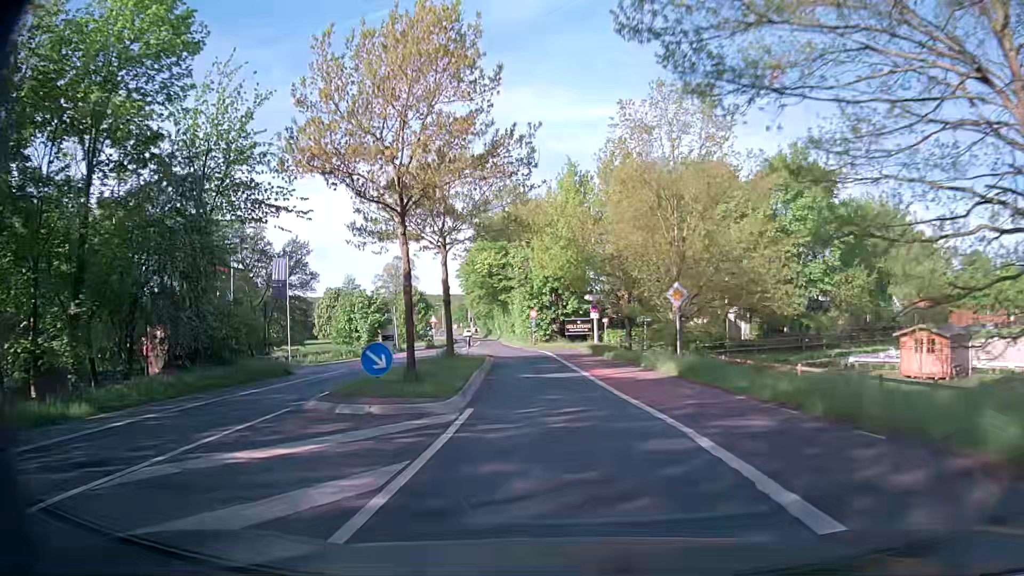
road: secondary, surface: asphalt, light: Day
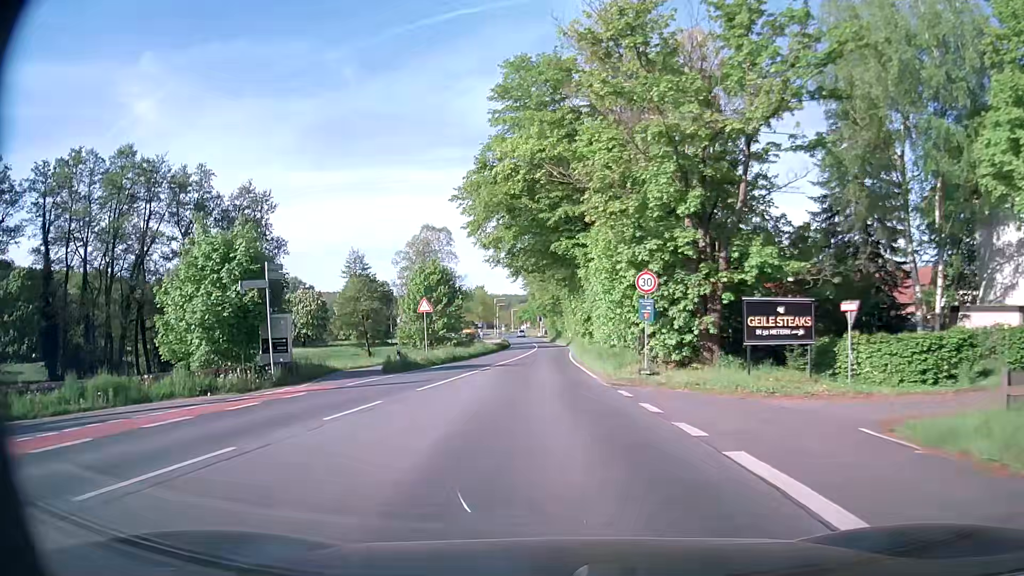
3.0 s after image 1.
(-1.9, +38.0) m; -6°
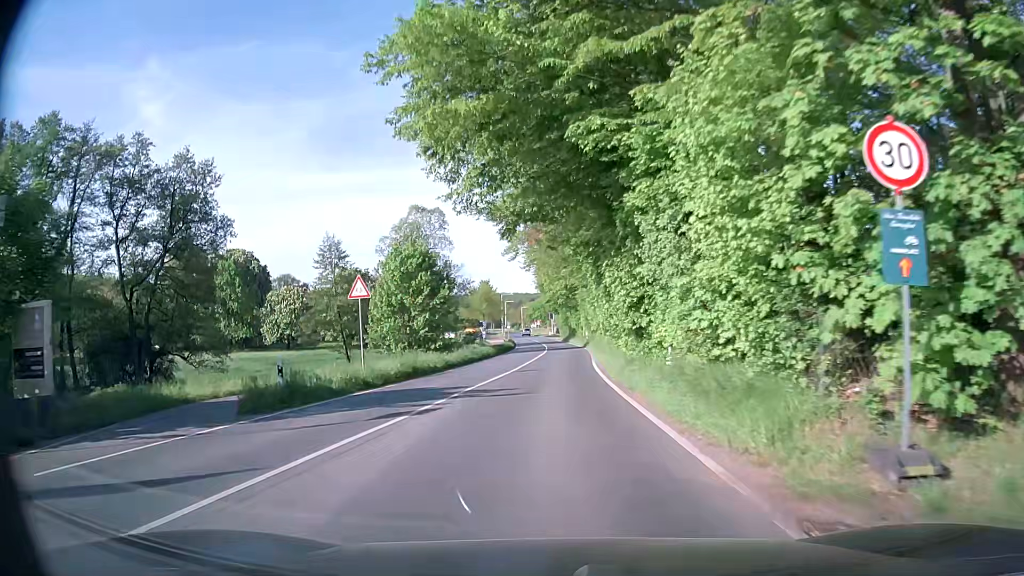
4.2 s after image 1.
(-0.2, +14.0) m; -1°
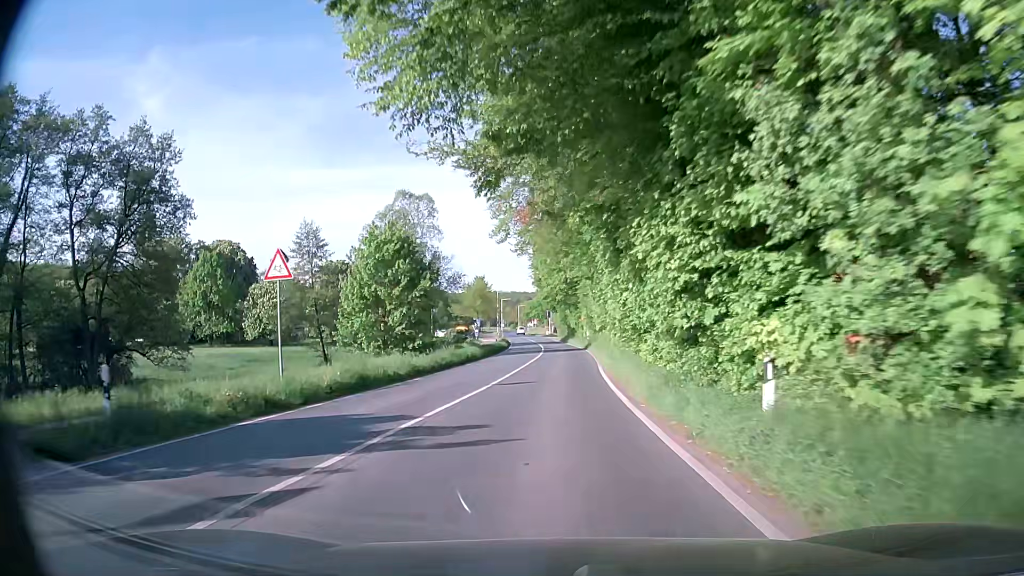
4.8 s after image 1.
(0.0, +6.7) m; 0°
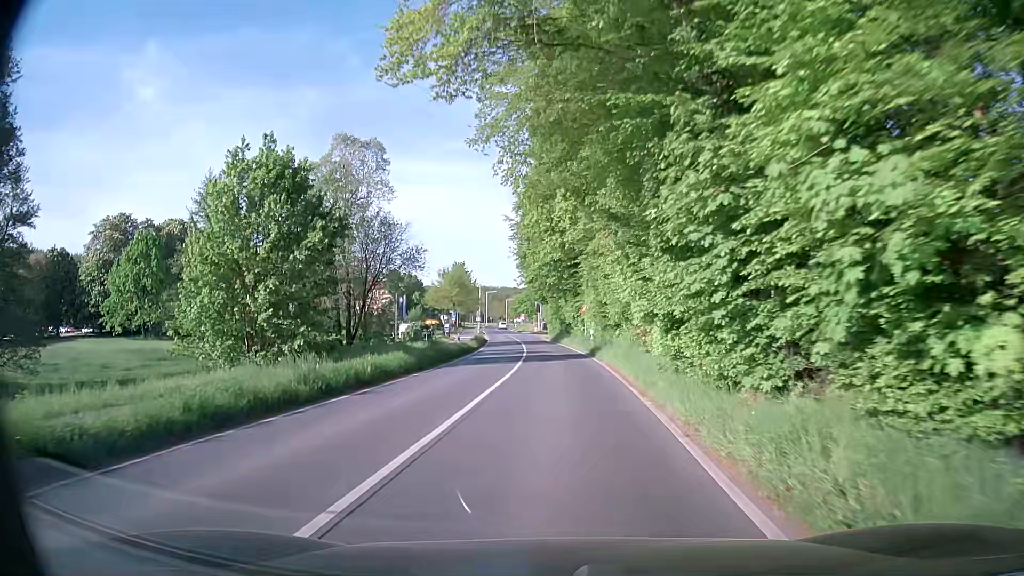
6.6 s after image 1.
(0.0, +18.8) m; 0°
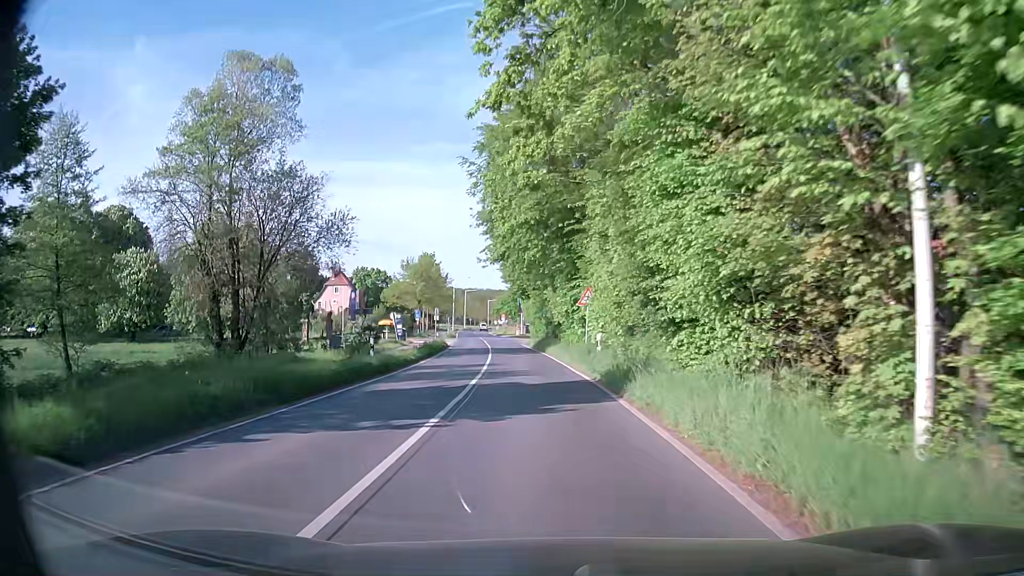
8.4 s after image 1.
(+0.3, +17.6) m; +2°
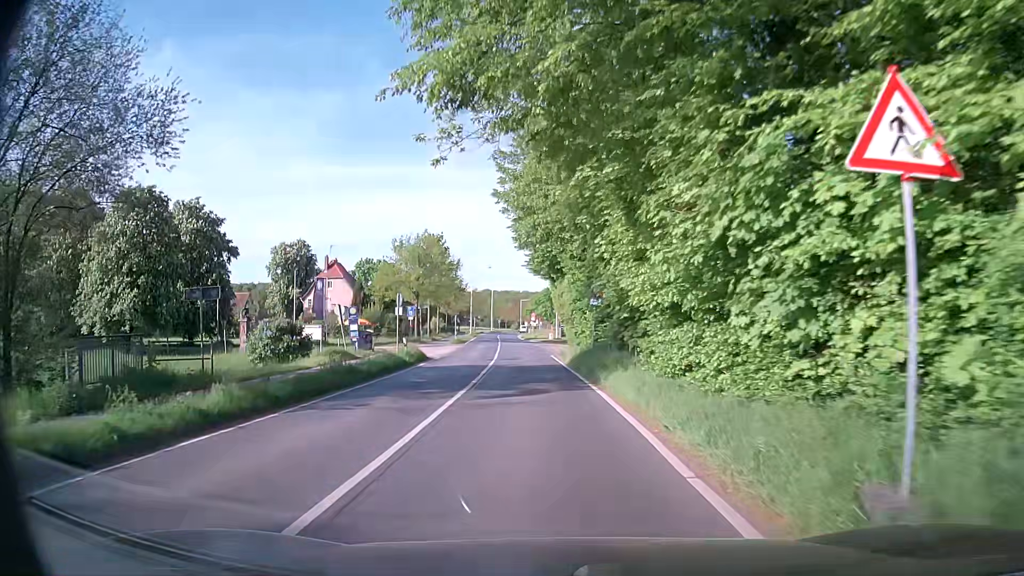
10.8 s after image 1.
(-0.6, +23.3) m; -3°
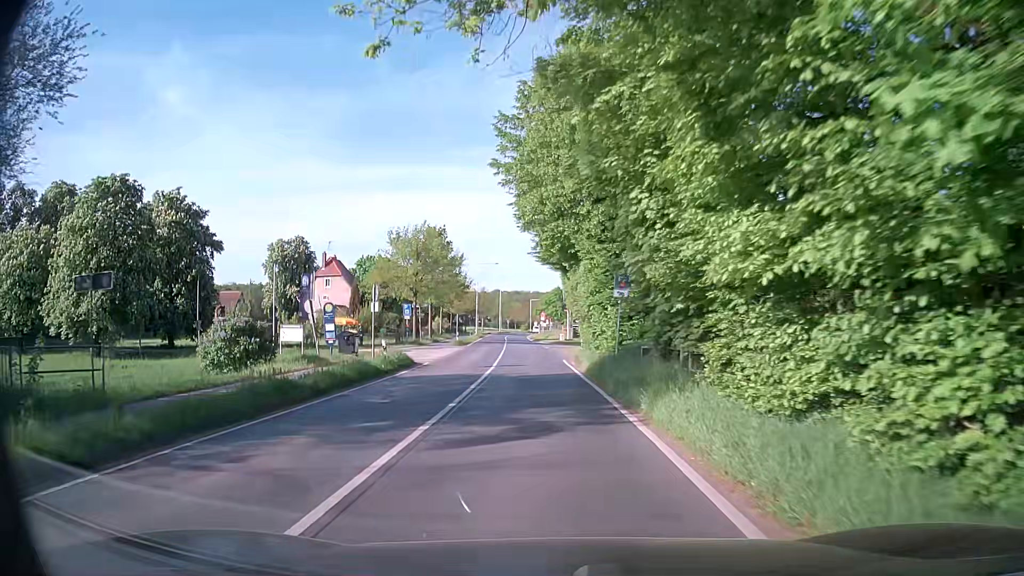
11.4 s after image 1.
(0.0, +5.8) m; 0°
(0, +10) (-1, +20) (-2, +30) (-2, +40) (-3, +50) (-4, +60) (-5, +70) (-6, +80) (-7, +90) (-8, +100) m
